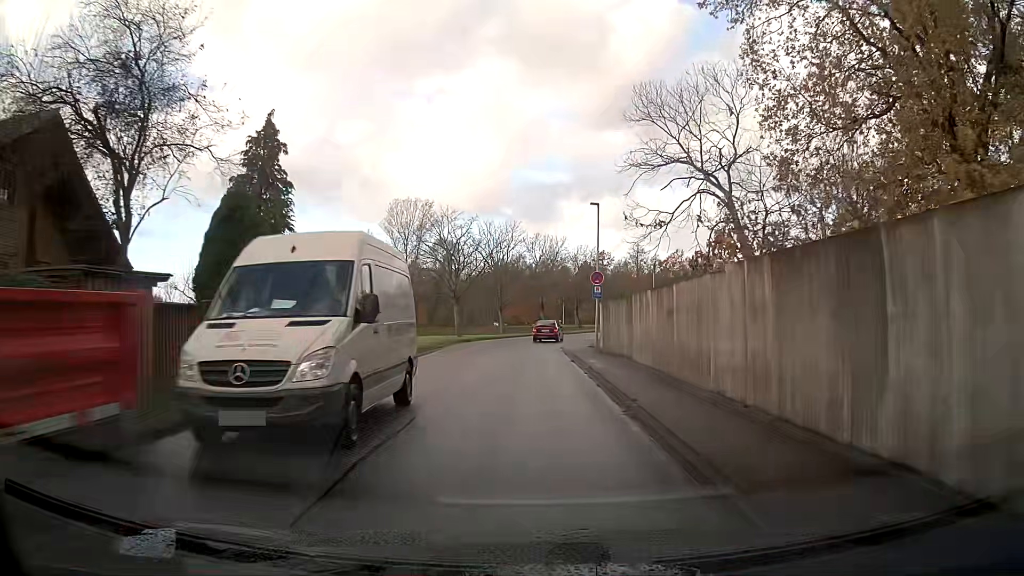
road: unclassified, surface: asphalt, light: Day
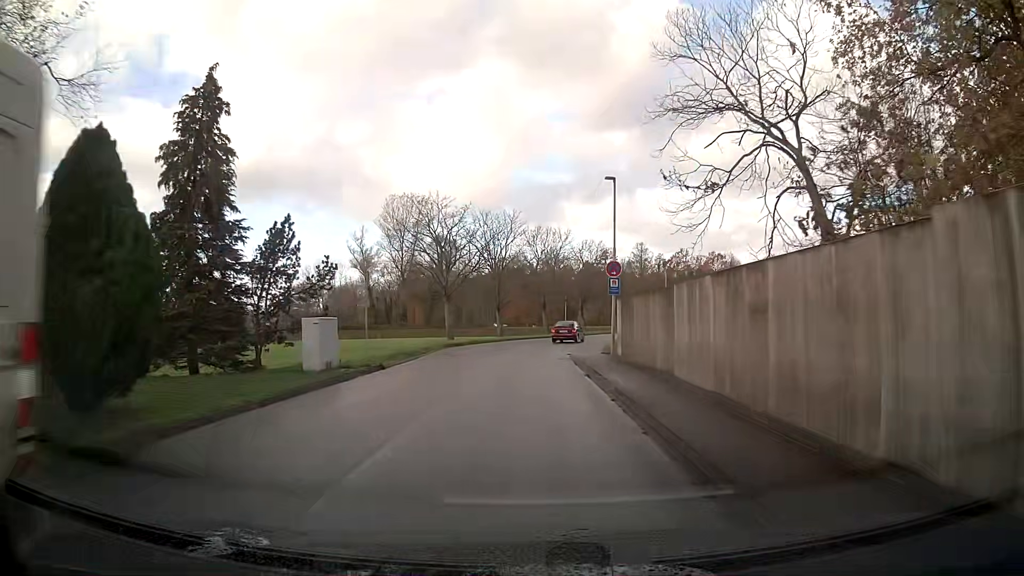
(0.0, +5.8) m; 0°
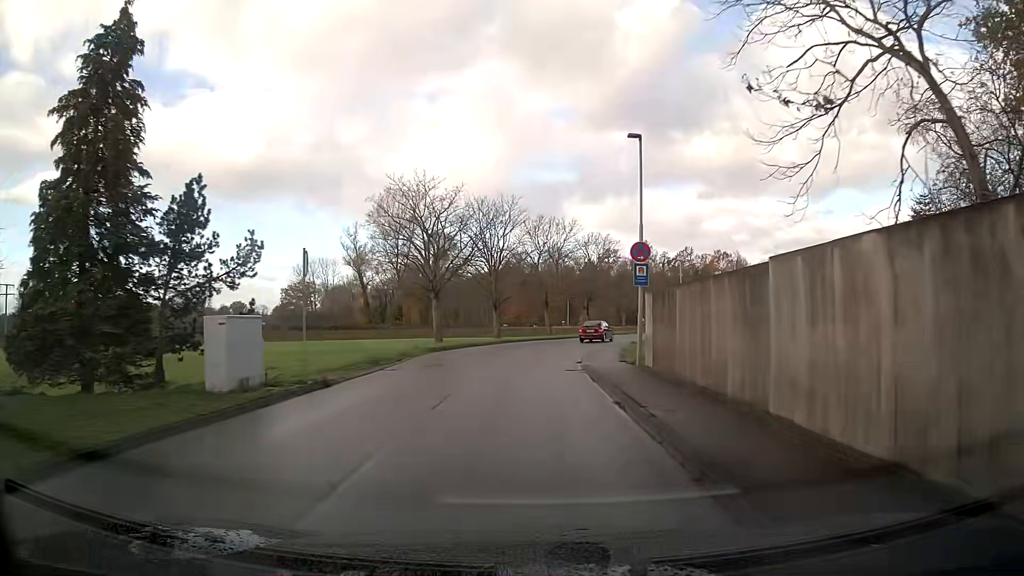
(0.0, +5.9) m; 0°
